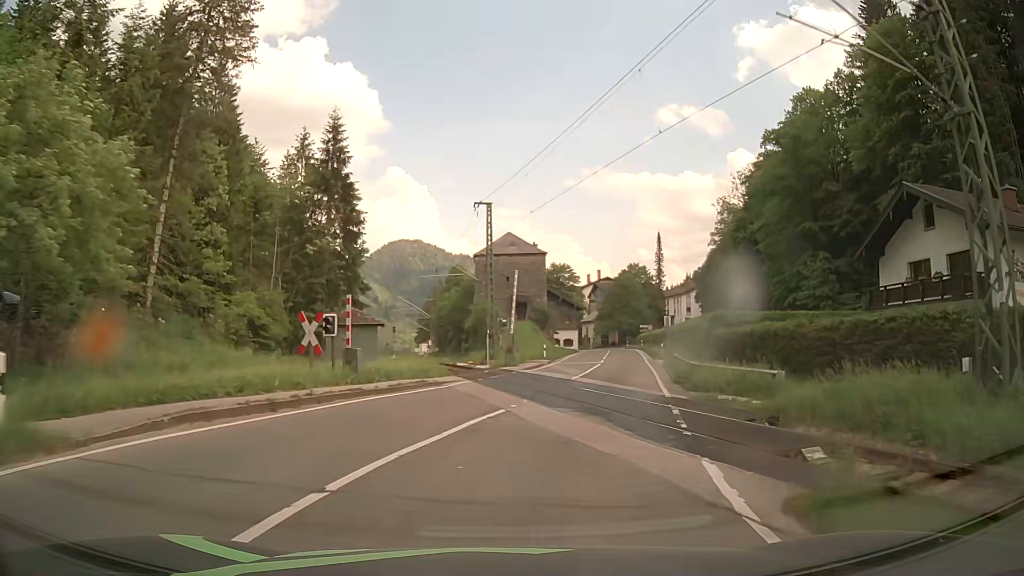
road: primary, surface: asphalt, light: Day
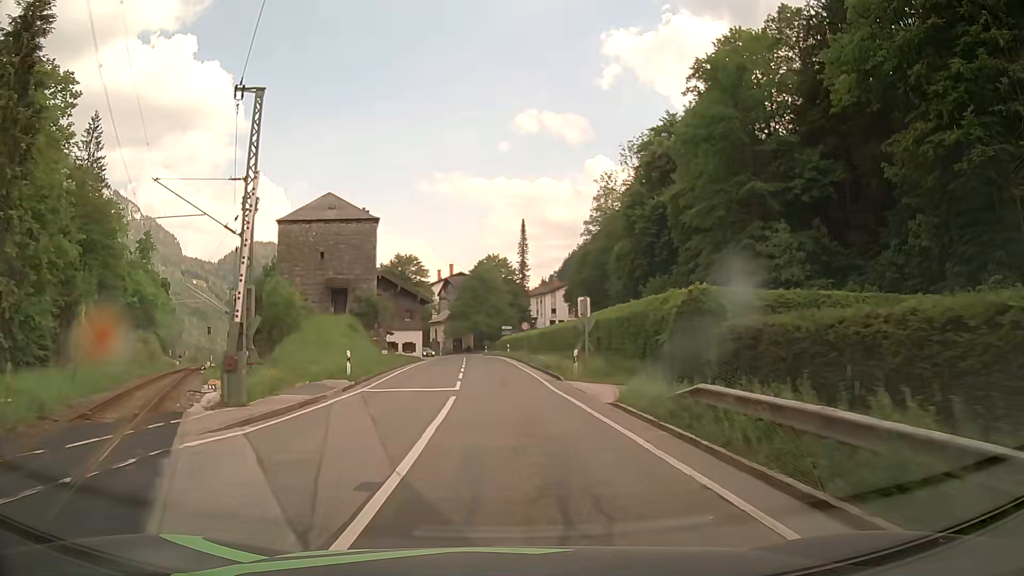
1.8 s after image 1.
(+2.7, +22.9) m; +13°
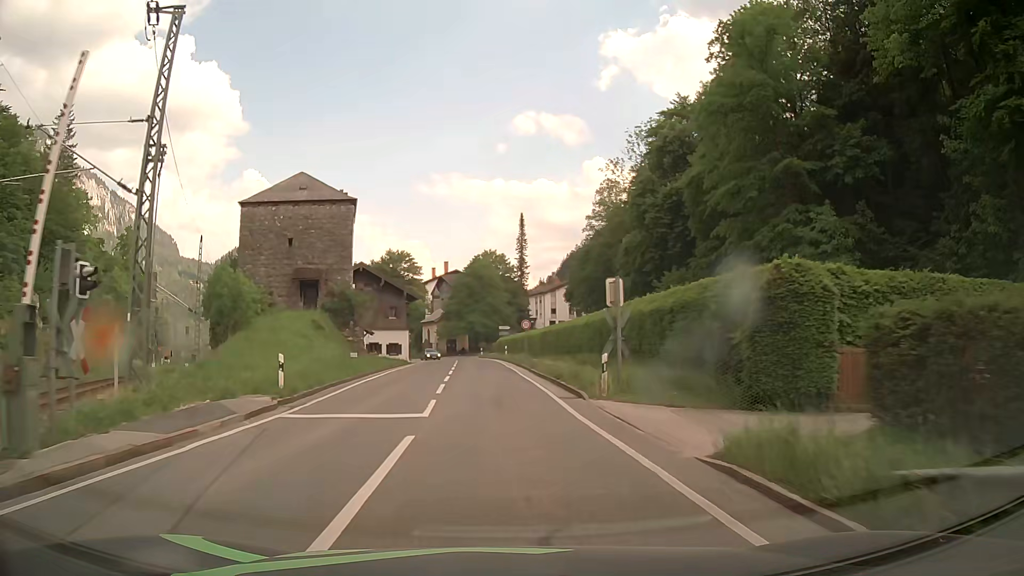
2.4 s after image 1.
(0.0, +7.6) m; -1°
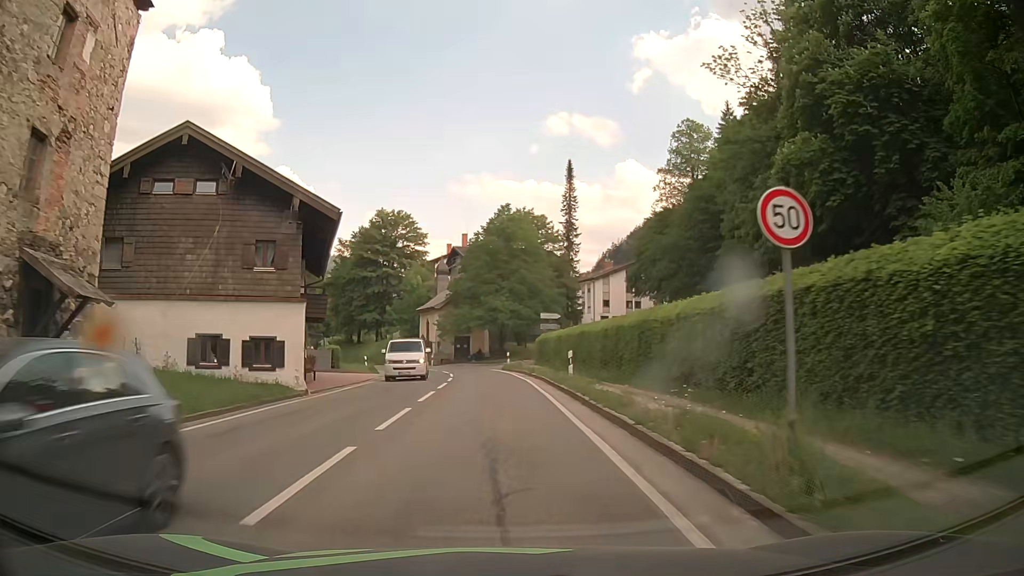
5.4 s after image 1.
(-0.7, +38.1) m; -3°
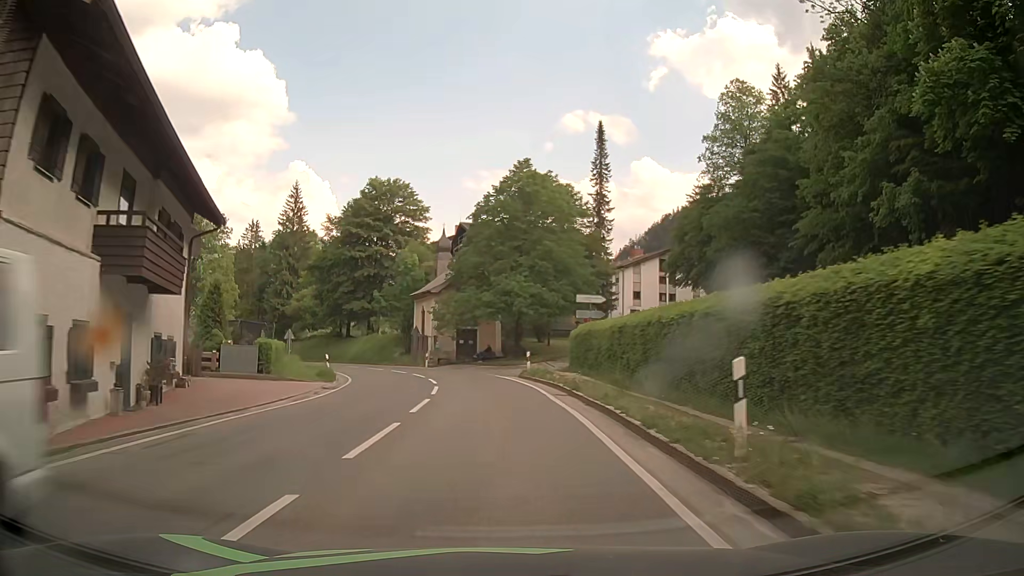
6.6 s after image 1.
(+0.1, +15.2) m; 0°
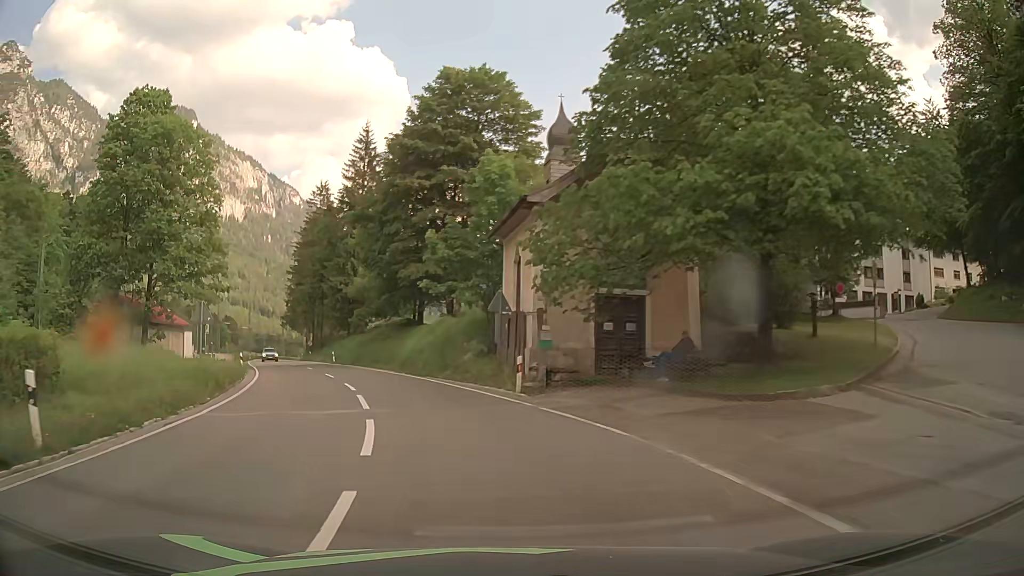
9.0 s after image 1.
(-1.9, +30.5) m; -11°
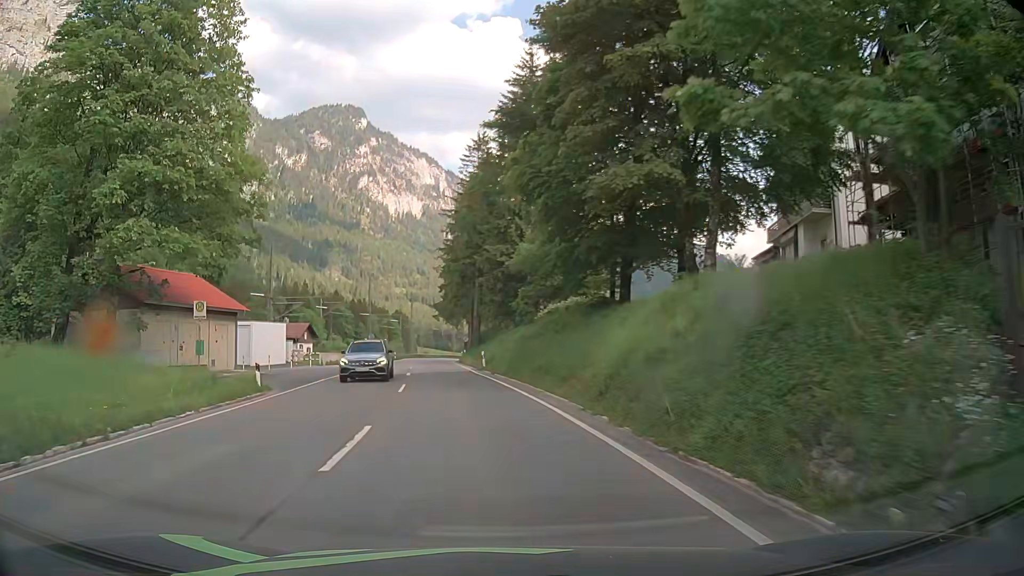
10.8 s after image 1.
(-3.3, +22.6) m; -16°
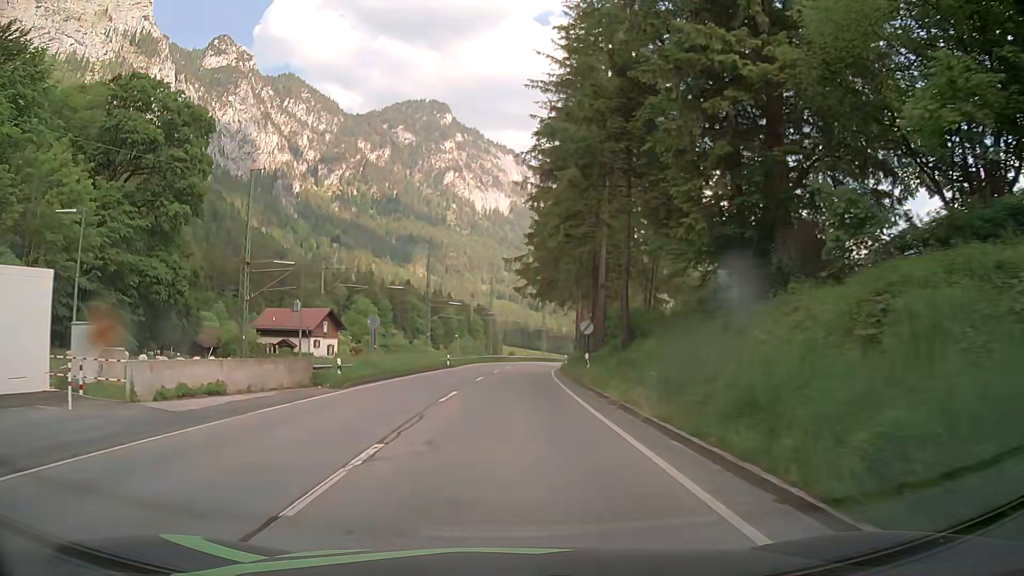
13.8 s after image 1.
(-3.7, +38.4) m; -8°
(0, +10) (0, +20) (0, +30) (+1, +40) (+2, +50) (+3, +60) (+4, +70) (+6, +80) (+8, +89) (+10, +99) m
